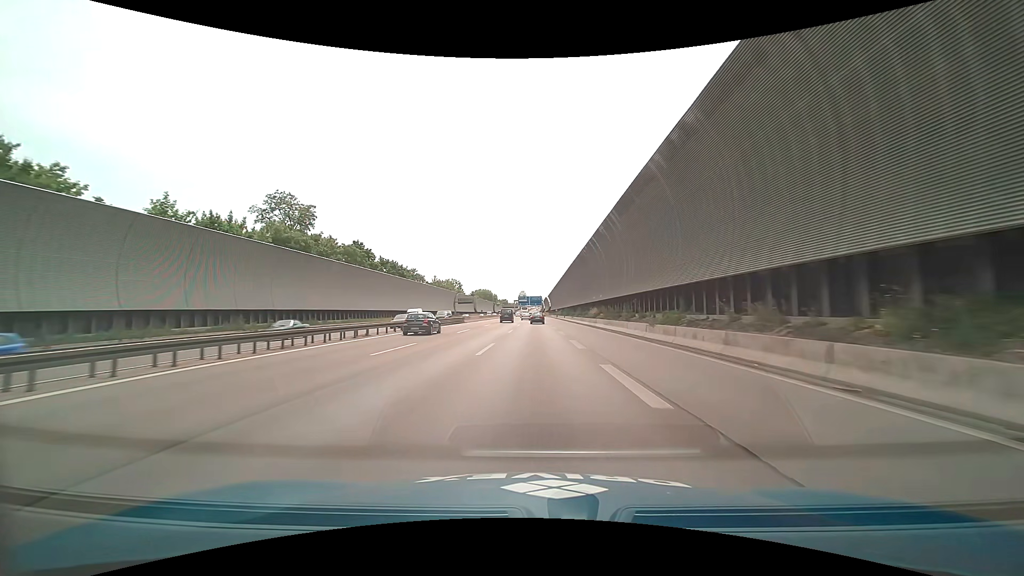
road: motorway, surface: asphalt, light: Day
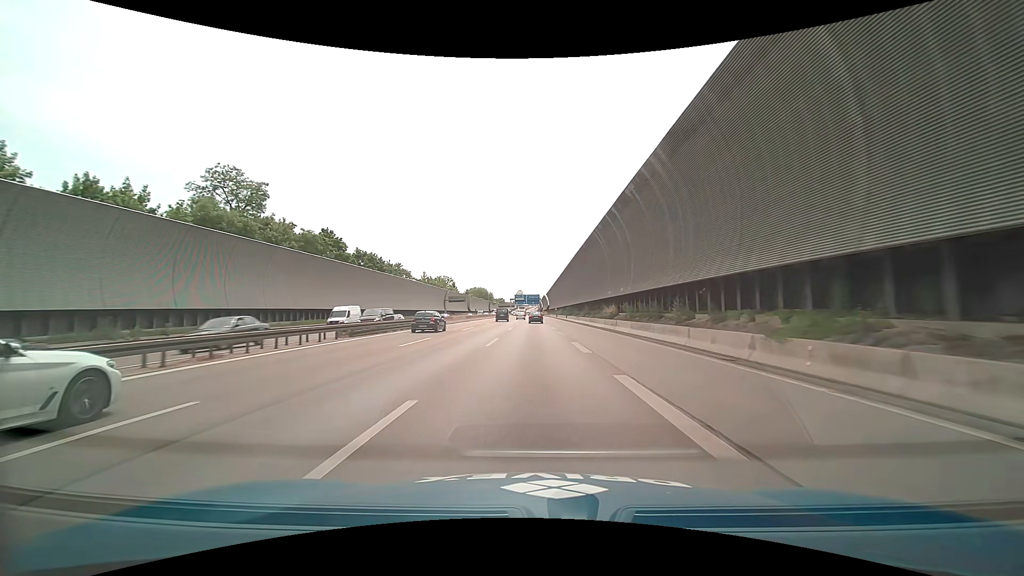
(0.0, +14.3) m; 0°
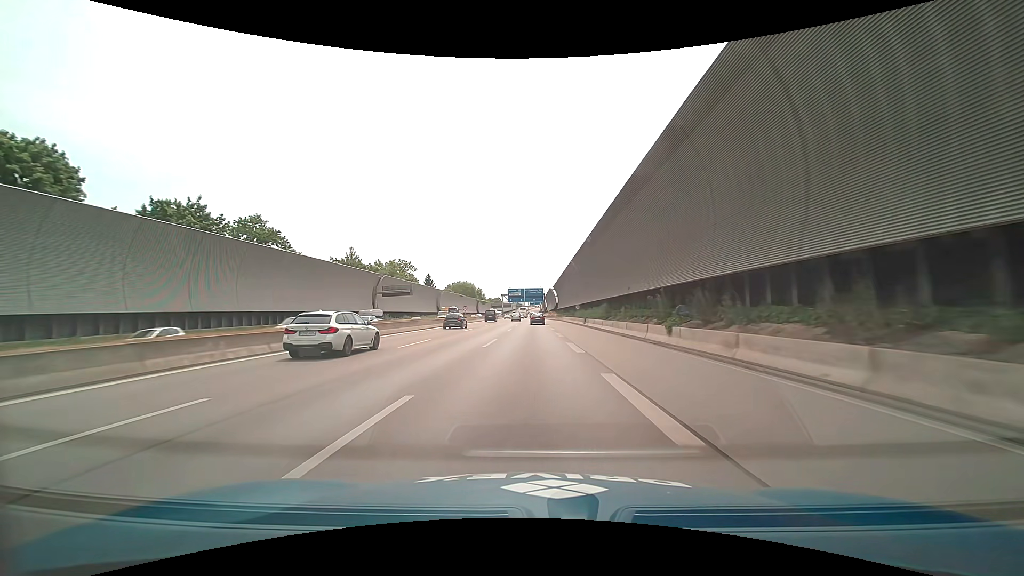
(+0.3, +71.6) m; 0°
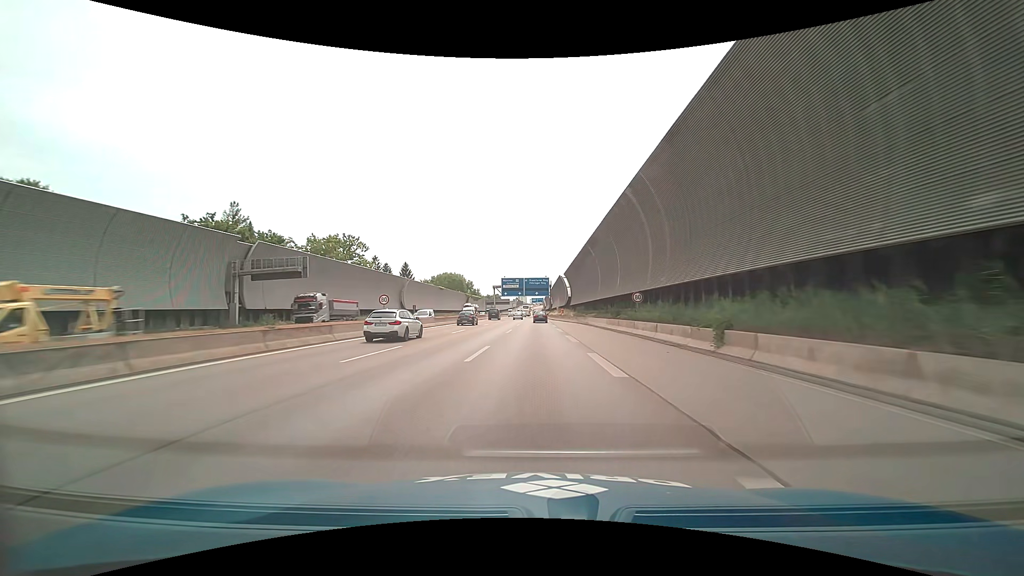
(-0.1, +42.9) m; 0°
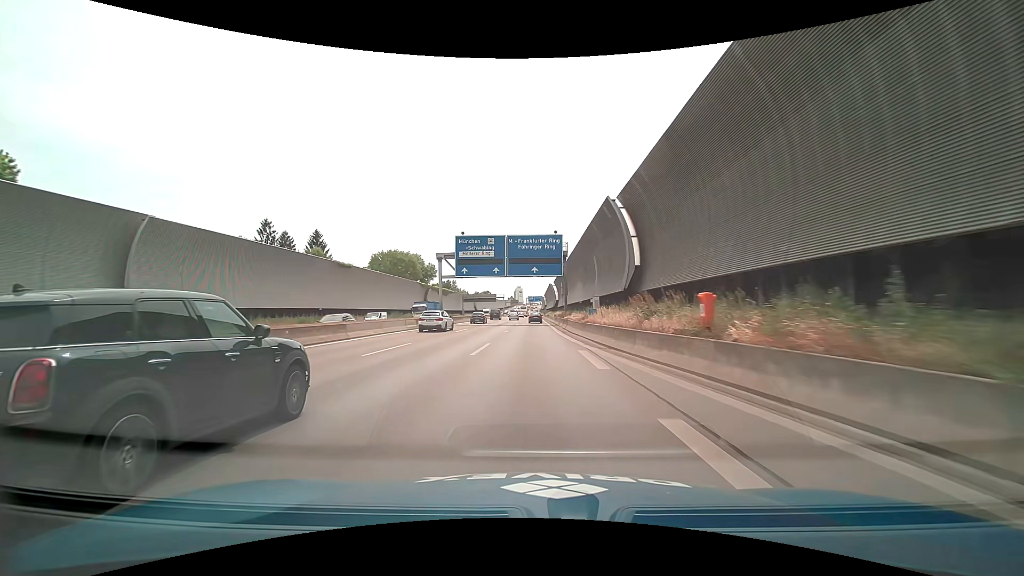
(+0.2, +70.0) m; 0°
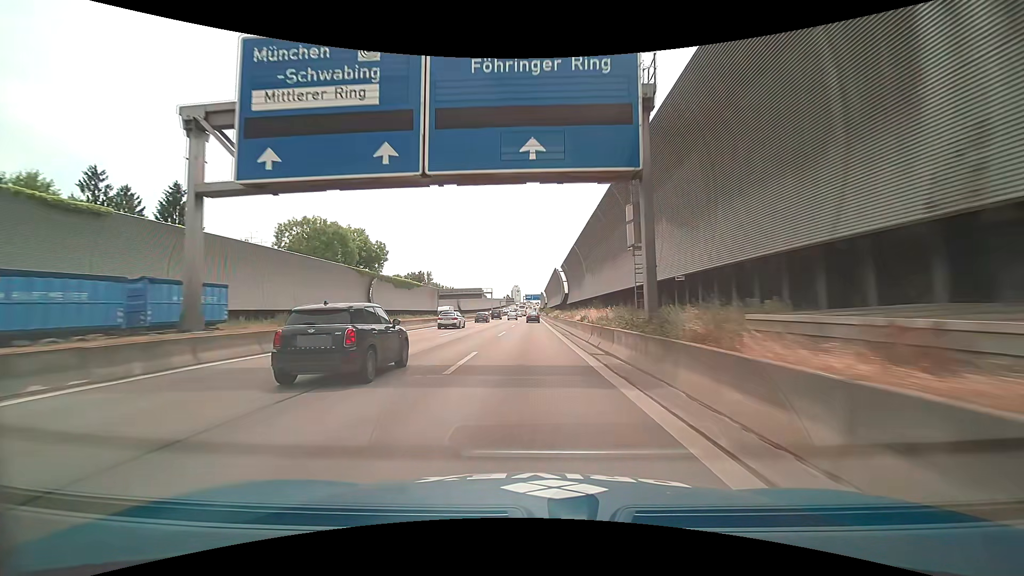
(+0.1, +41.2) m; 0°
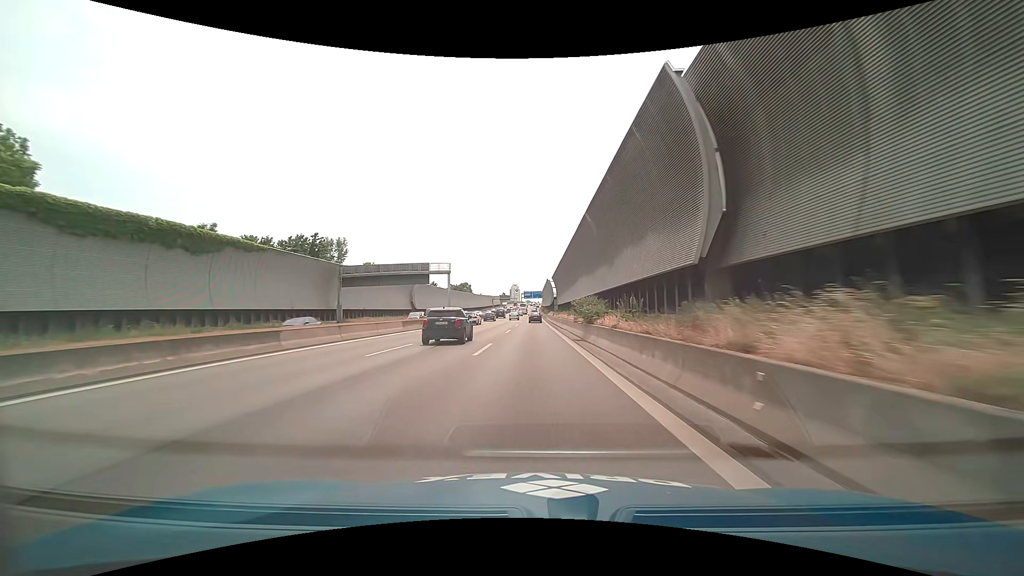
(-0.1, +67.4) m; 0°
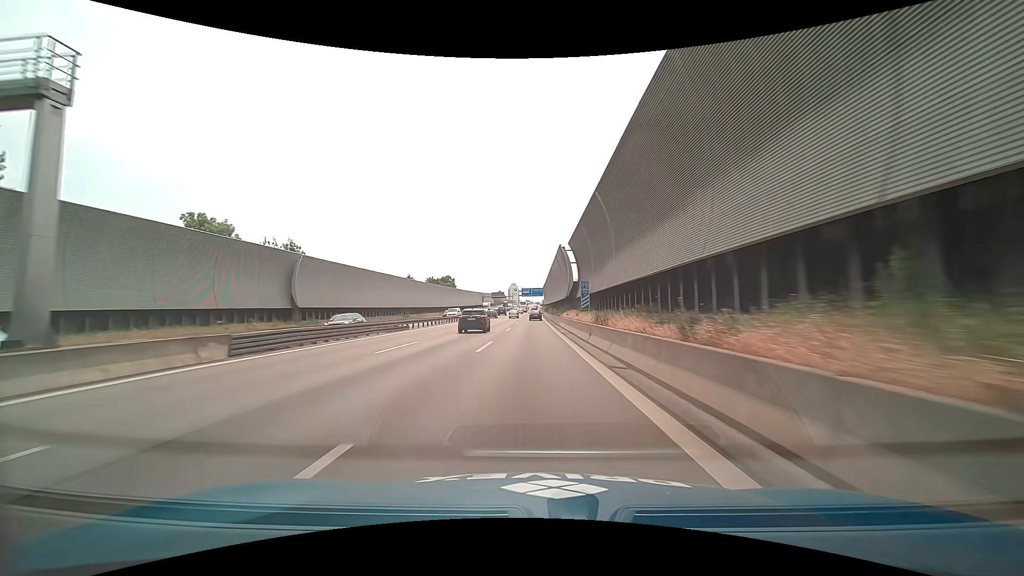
(+0.2, +52.8) m; 0°
(0, +10) (0, +20) (0, +30) (0, +40) (0, +50) (0, +60) (0, +70) (0, +80) (0, +90) (0, +100) m
